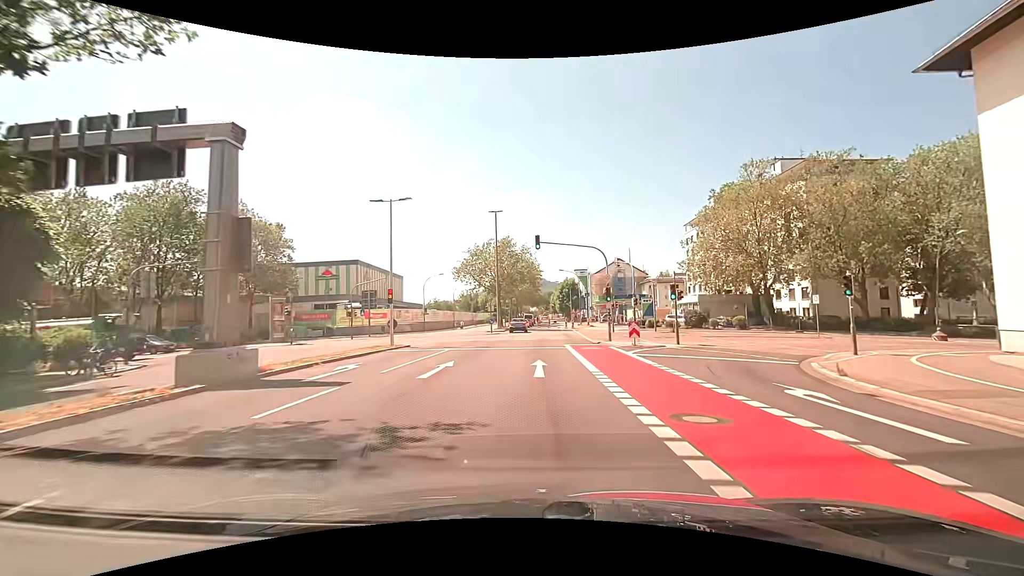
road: secondary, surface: asphalt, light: Day
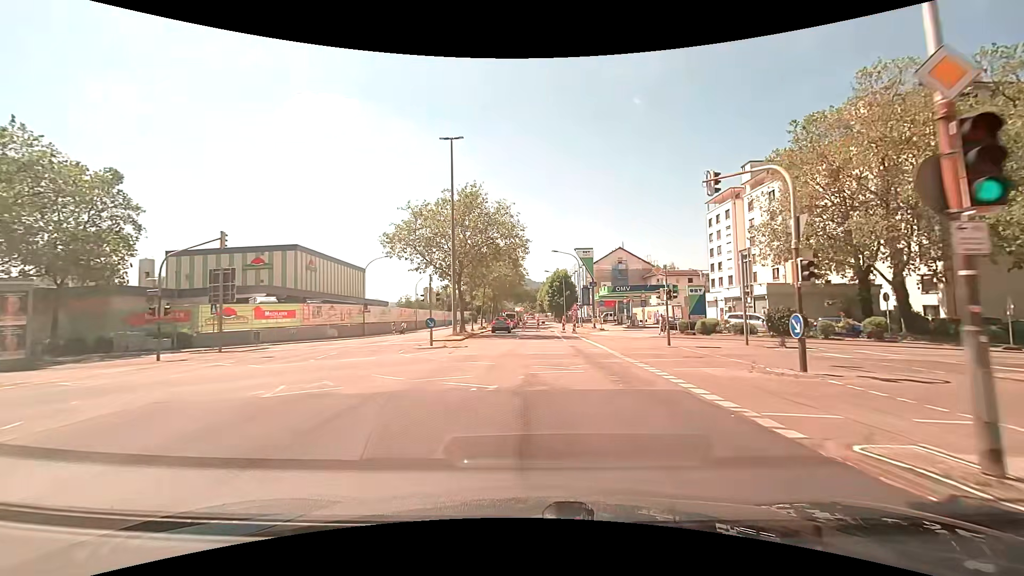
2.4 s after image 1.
(+0.8, +24.3) m; +2°
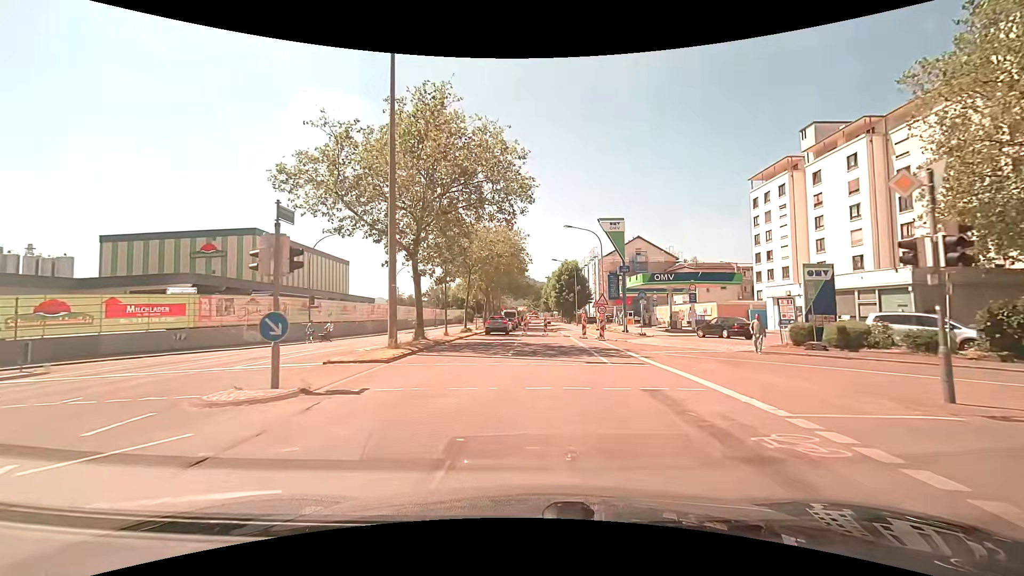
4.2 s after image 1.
(0.0, +16.3) m; -1°
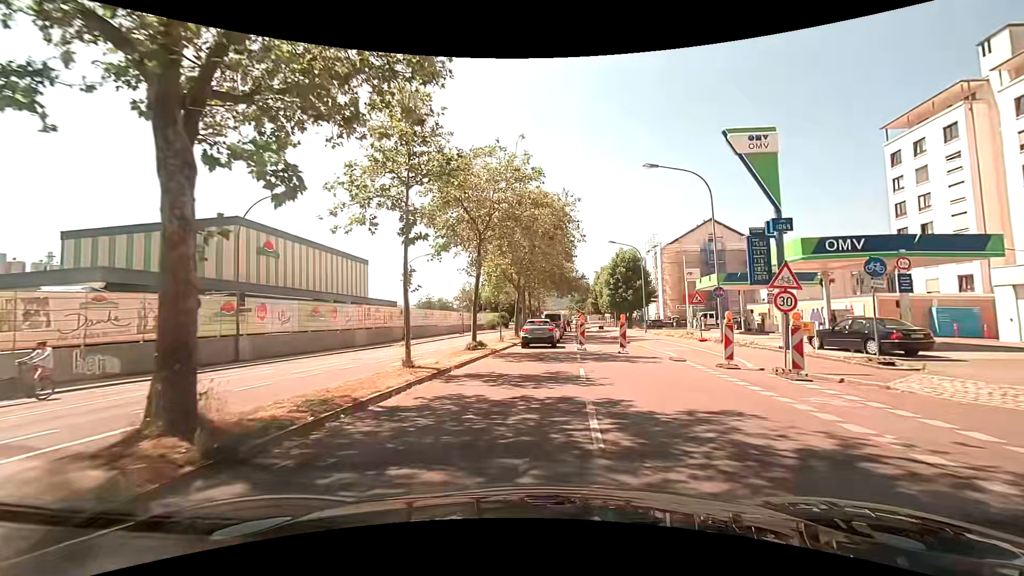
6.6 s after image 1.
(-0.6, +18.1) m; -4°
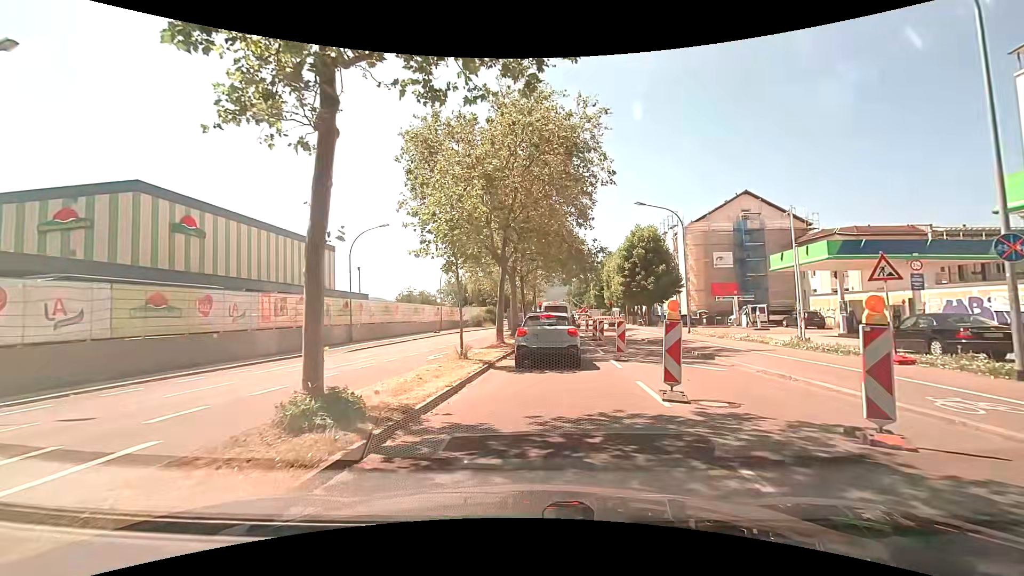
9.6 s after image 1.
(0.0, +15.5) m; -1°
